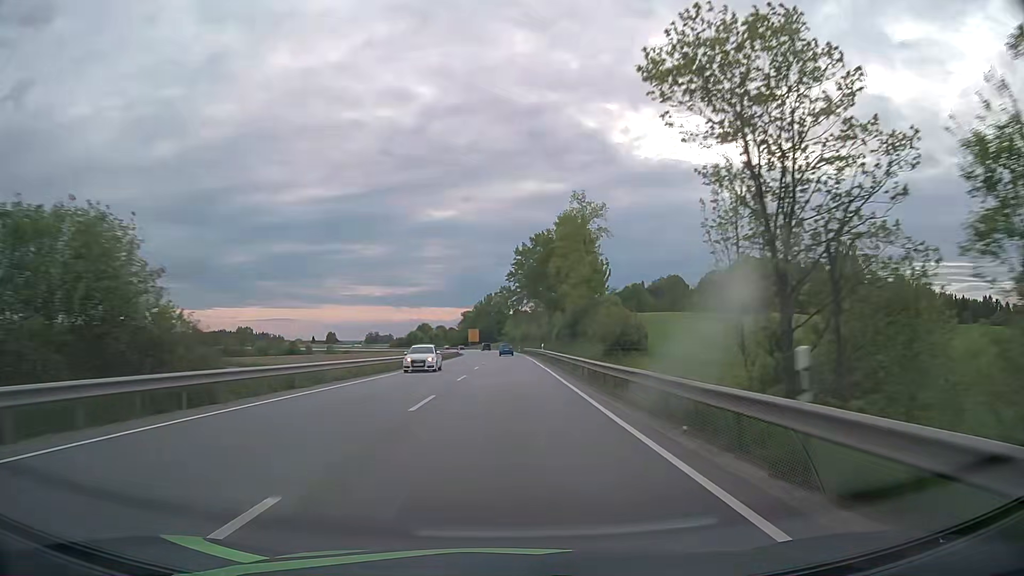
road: primary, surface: asphalt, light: Day
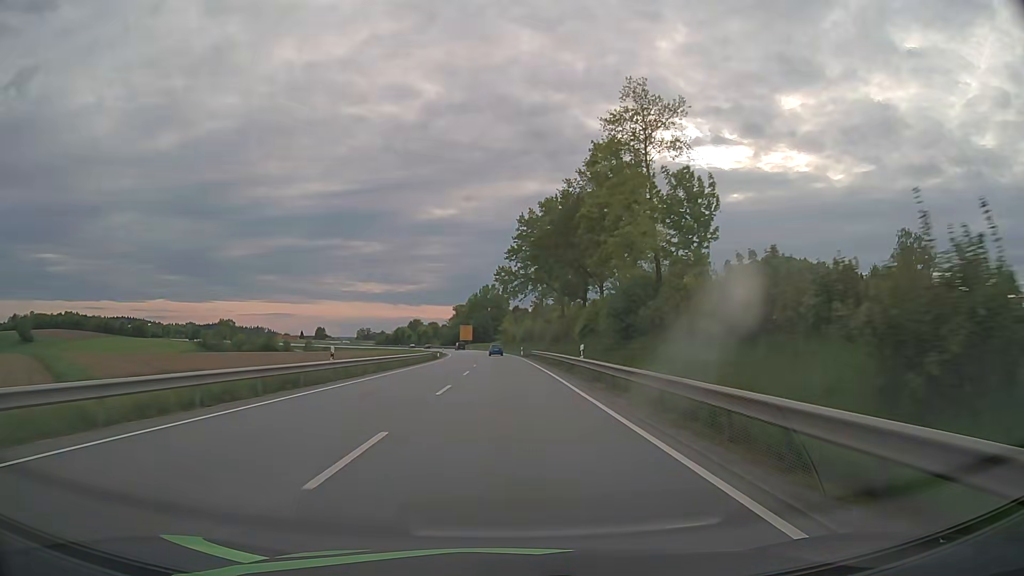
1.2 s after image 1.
(0.0, +31.6) m; 0°
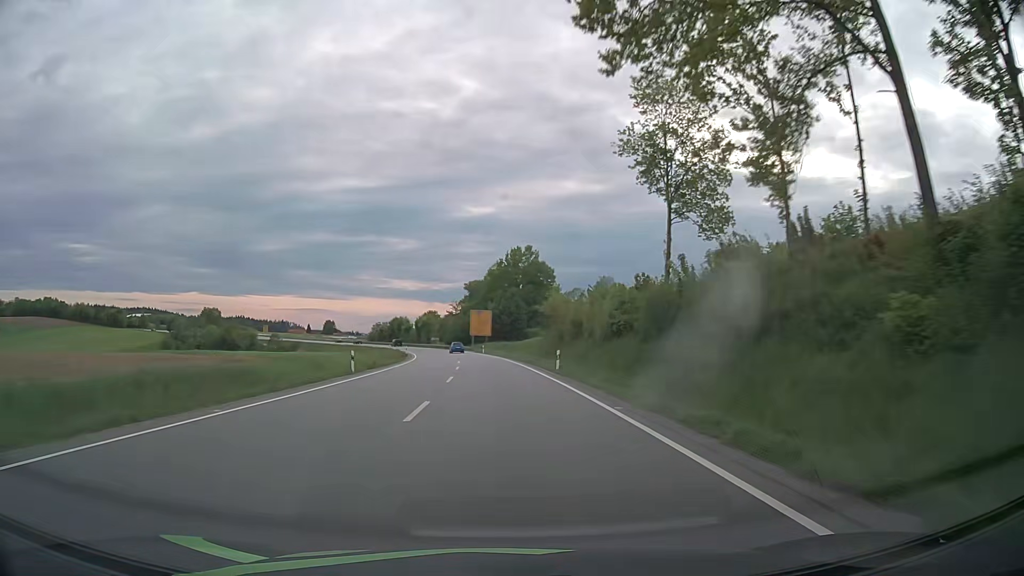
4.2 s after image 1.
(-1.3, +78.9) m; -2°
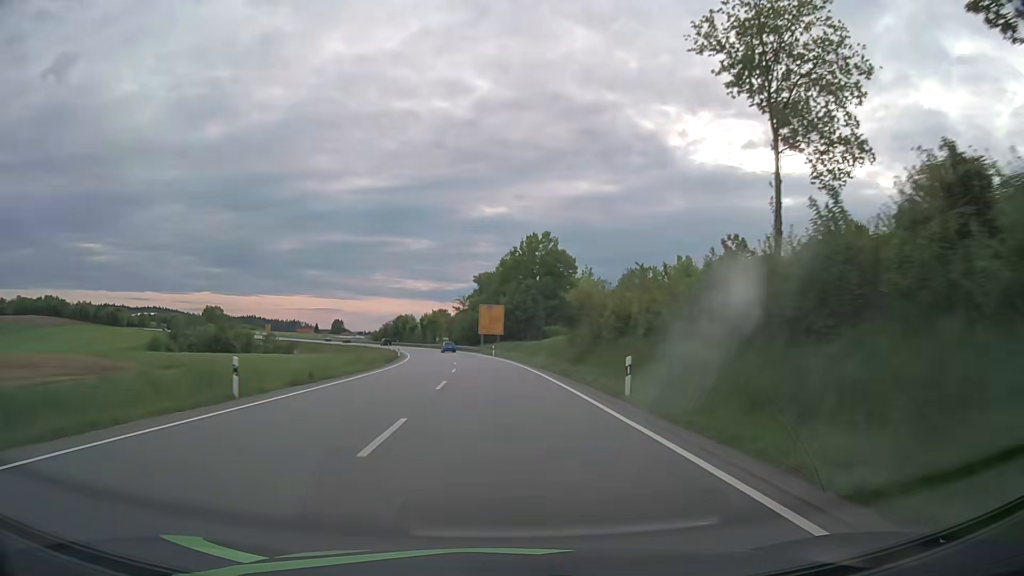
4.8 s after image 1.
(-0.3, +15.8) m; -2°
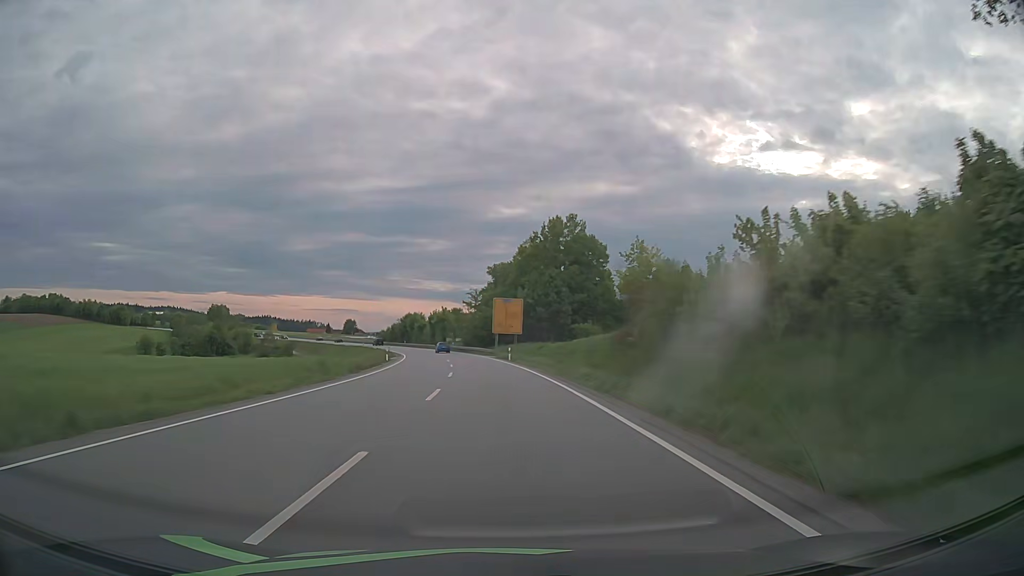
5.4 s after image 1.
(-0.2, +15.8) m; -1°
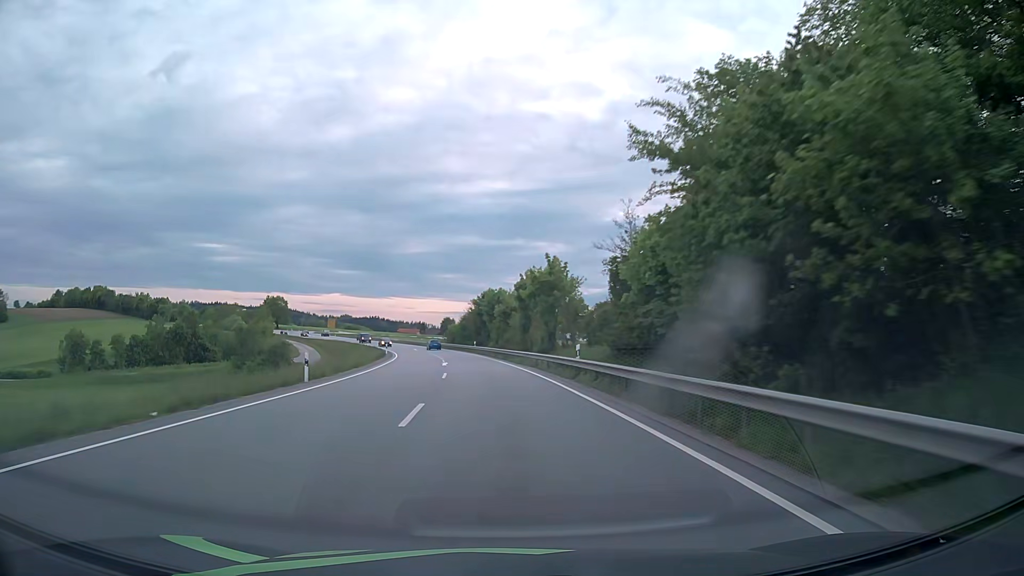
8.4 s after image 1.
(-6.9, +78.6) m; -11°
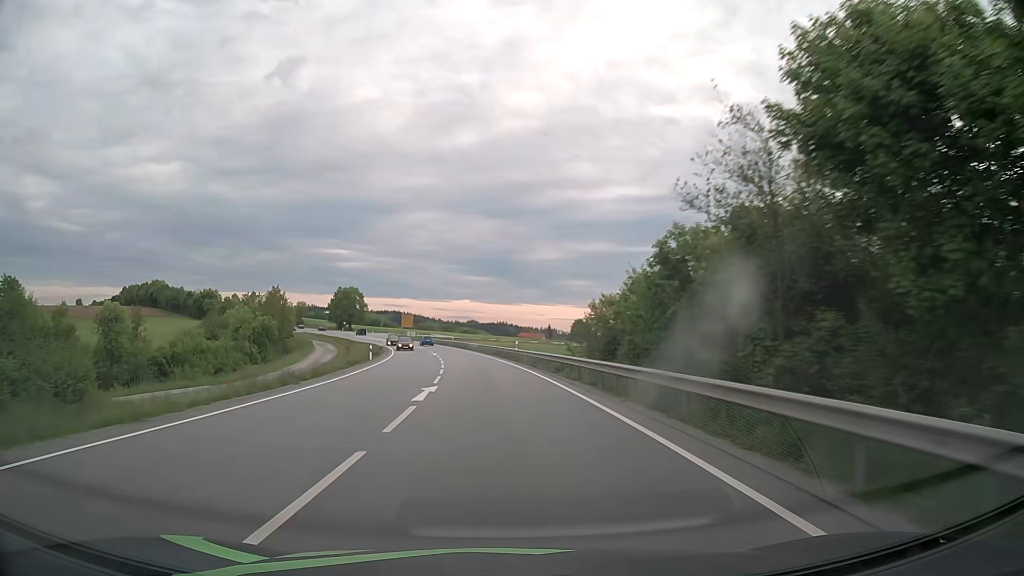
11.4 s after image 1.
(-6.8, +78.6) m; -11°
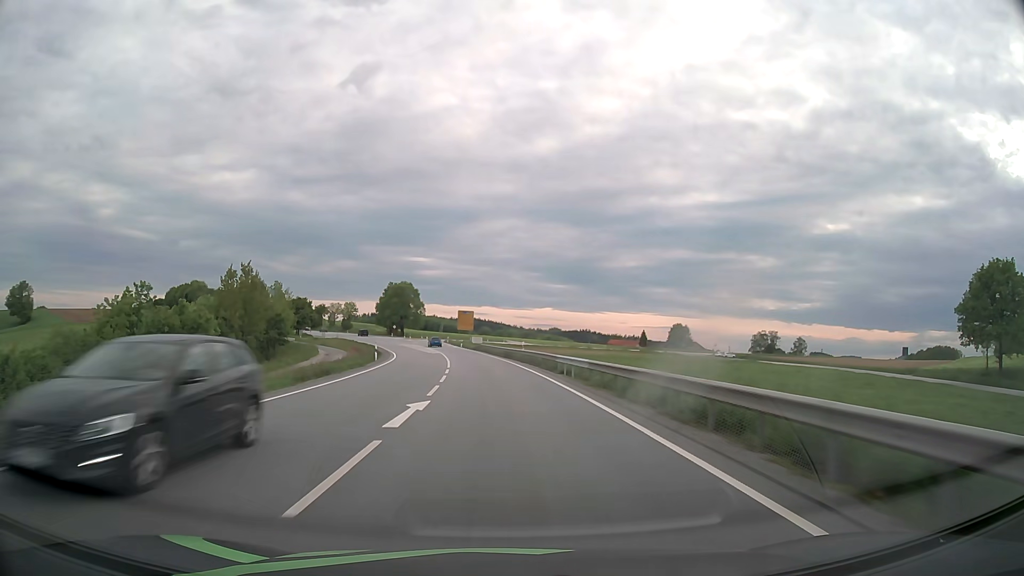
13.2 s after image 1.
(-2.8, +47.2) m; -7°
(0, +10) (0, +20) (-1, +30) (-2, +40) (-3, +50) (-4, +60) (-5, +70) (-7, +80) (-9, +89) (-11, +99) m
